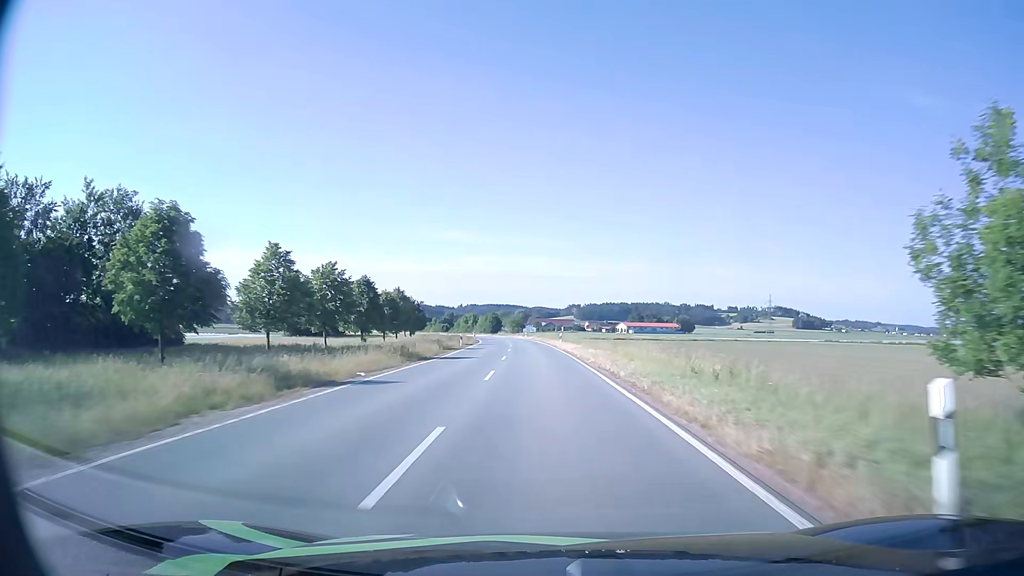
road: tertiary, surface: asphalt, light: Day
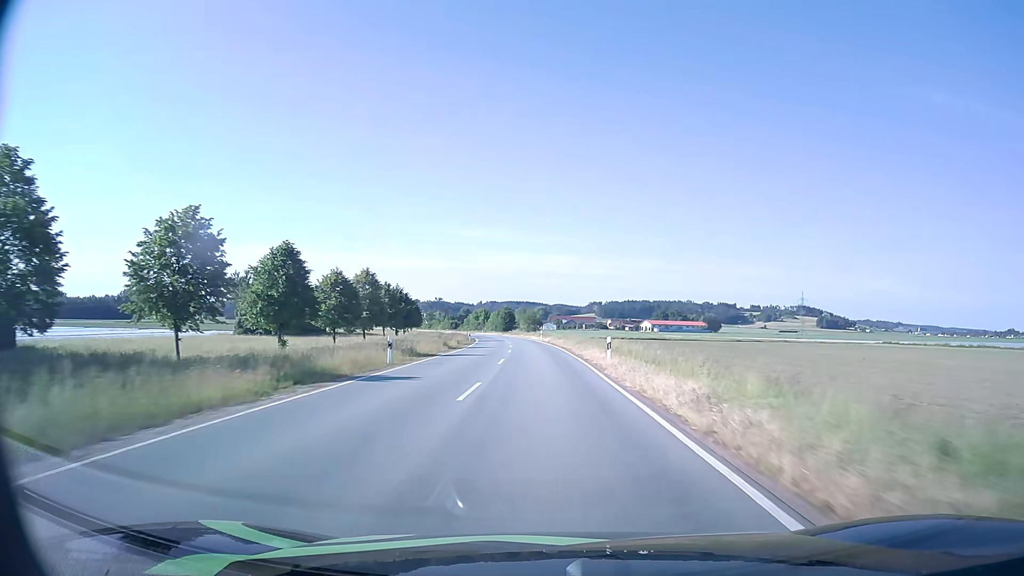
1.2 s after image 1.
(-0.5, +29.5) m; -2°
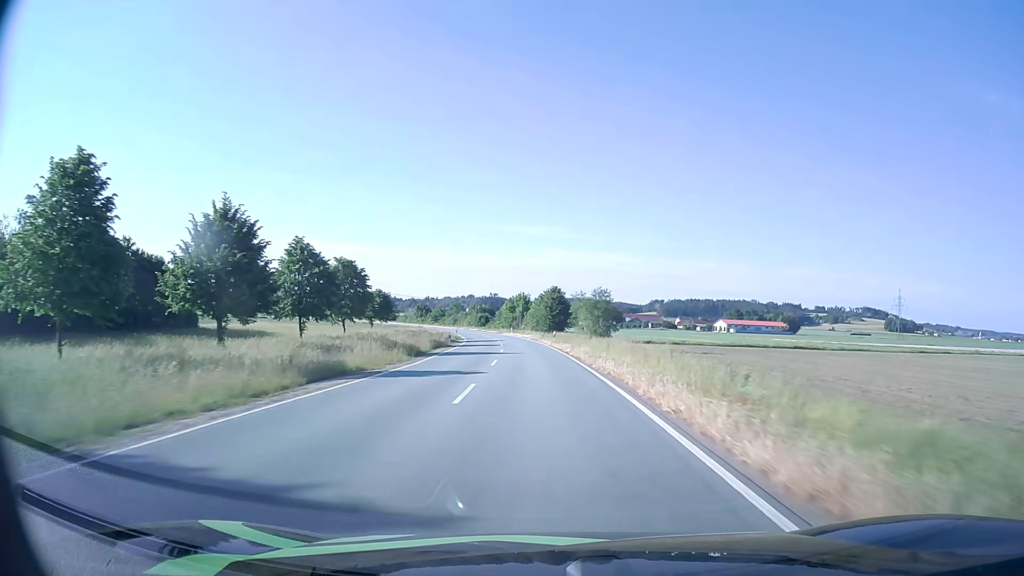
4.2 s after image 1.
(-3.0, +73.4) m; -5°
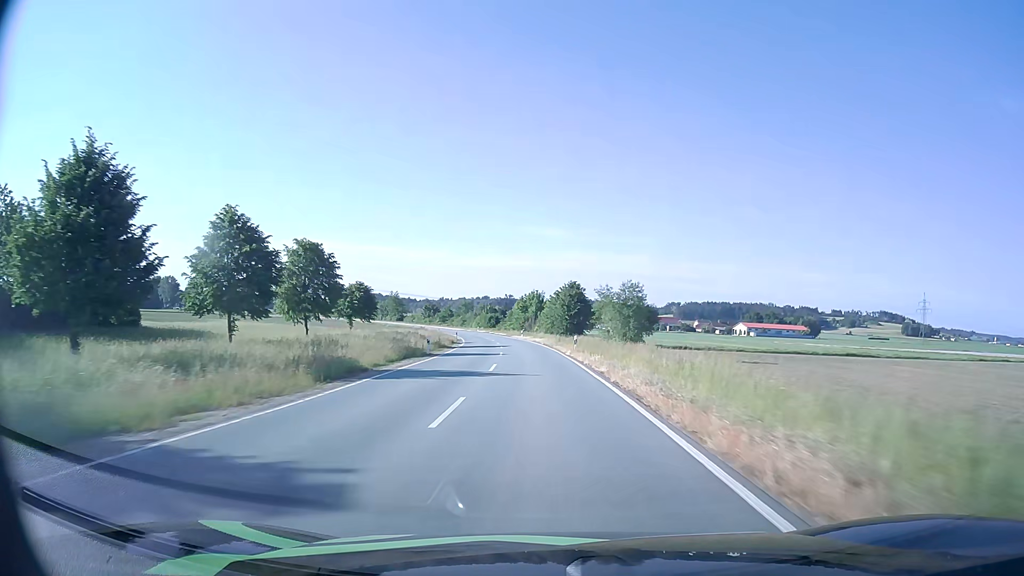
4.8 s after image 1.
(-0.2, +14.7) m; -1°
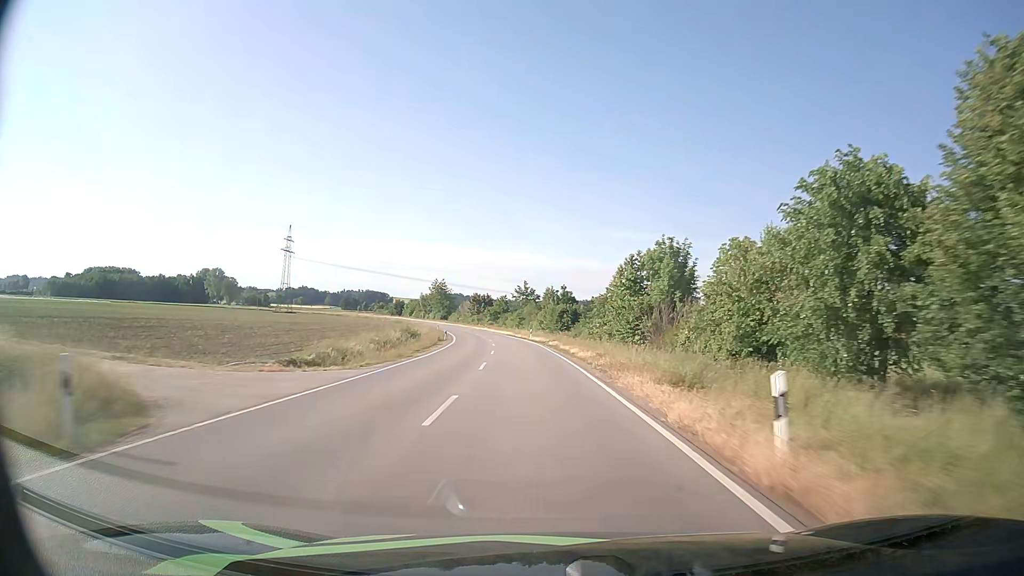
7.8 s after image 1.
(-4.3, +73.4) m; -7°
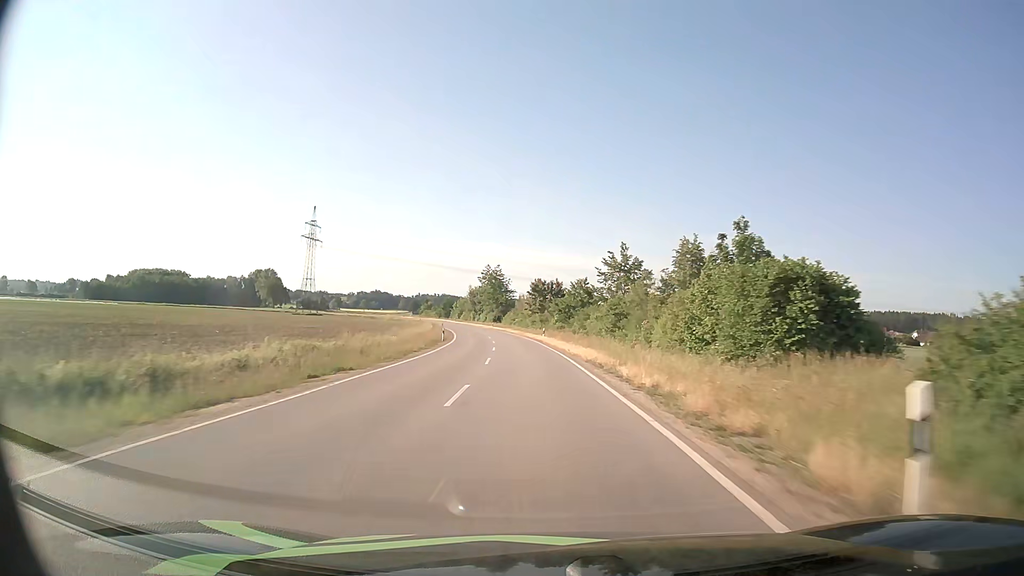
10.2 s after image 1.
(-3.4, +59.0) m; -7°
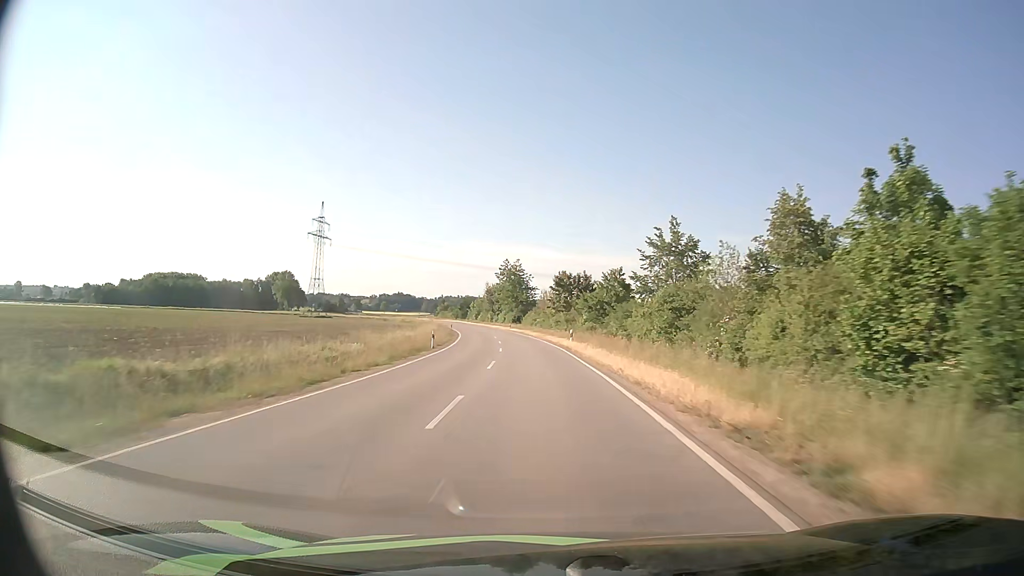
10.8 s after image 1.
(-0.3, +14.8) m; -2°
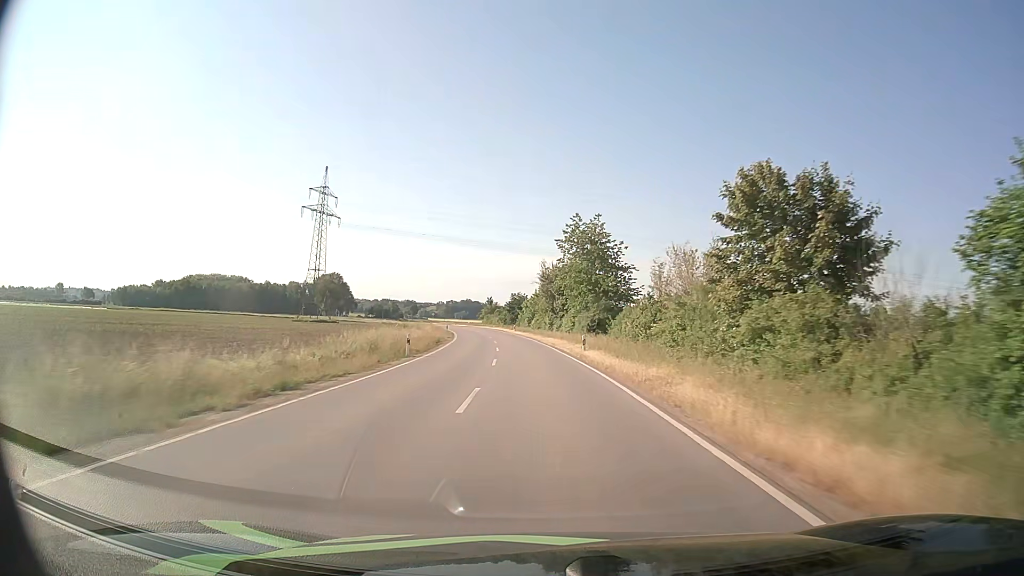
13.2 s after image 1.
(-3.6, +59.3) m; -6°
(0, +10) (0, +20) (-1, +30) (-2, +40) (-3, +50) (-4, +60) (-5, +70) (-6, +80) (-8, +90) (-10, +99) m
